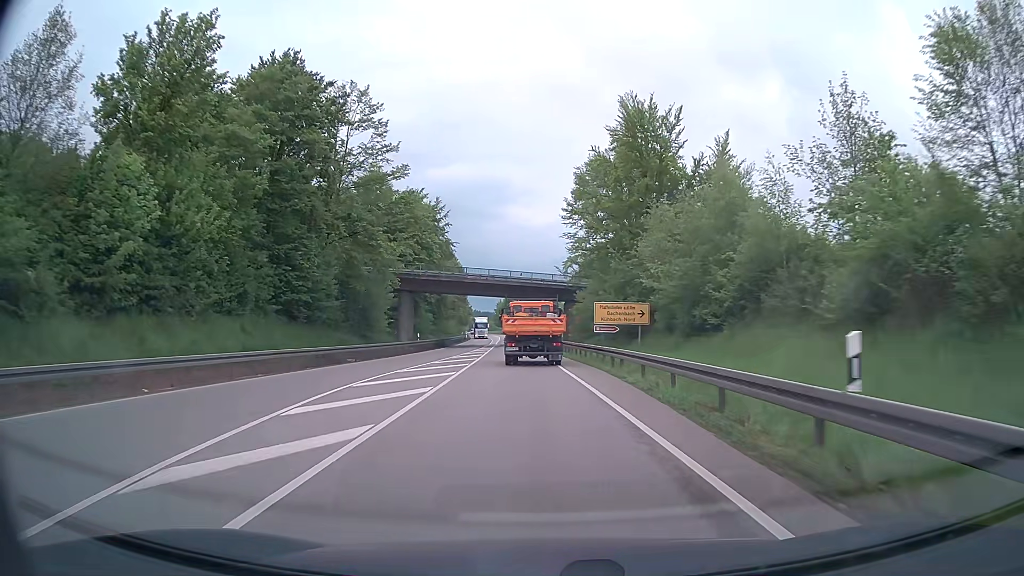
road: primary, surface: asphalt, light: Day
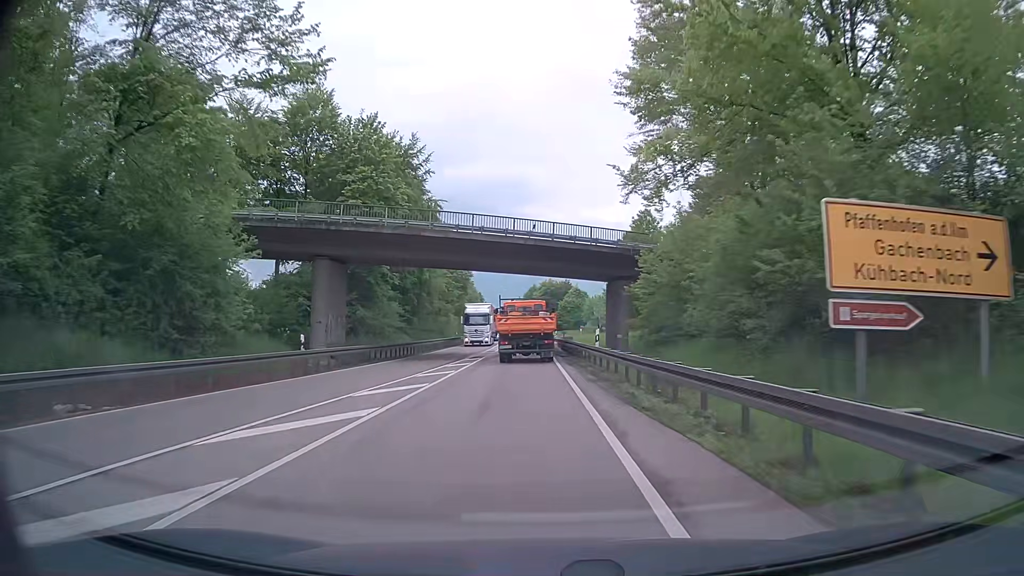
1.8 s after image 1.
(-0.3, +30.1) m; -2°
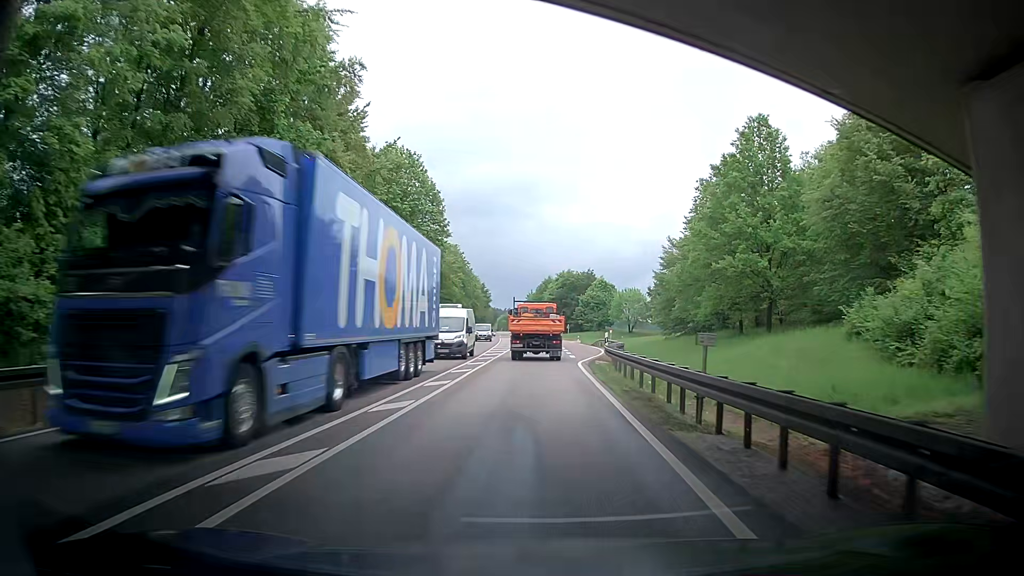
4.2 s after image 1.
(-1.0, +38.9) m; -1°
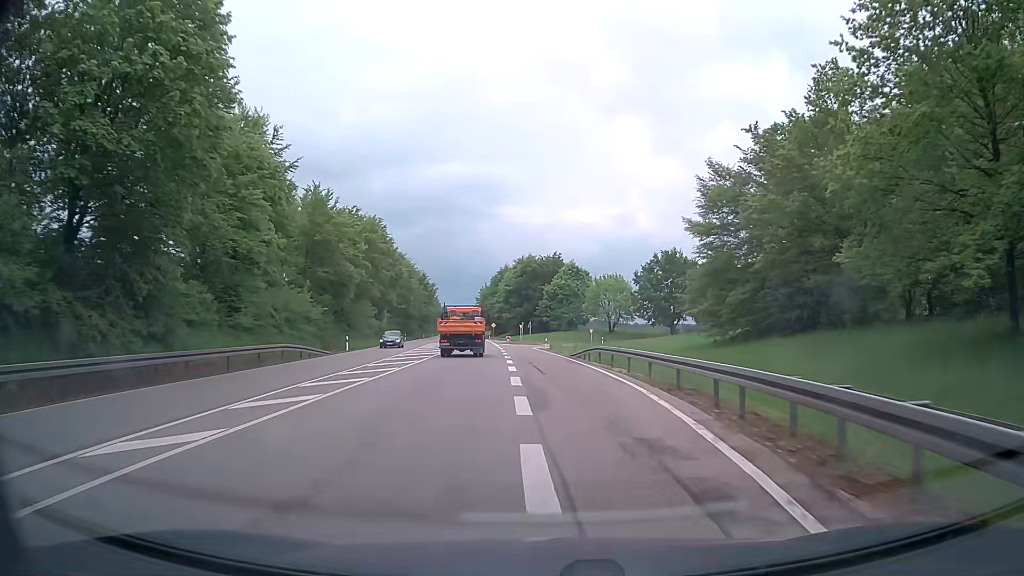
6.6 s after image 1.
(+1.4, +36.4) m; +3°
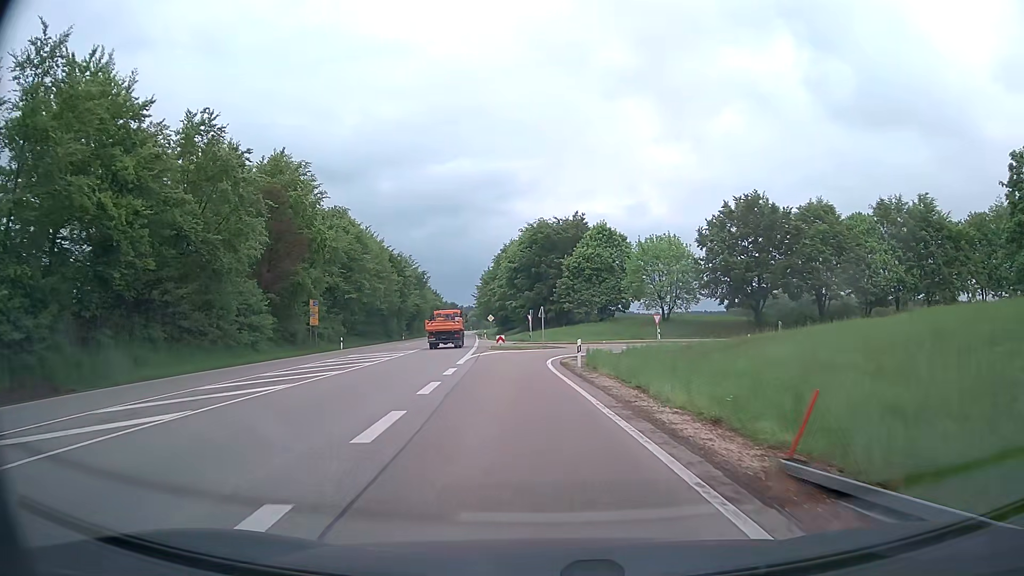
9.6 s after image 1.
(+0.1, +38.7) m; -1°
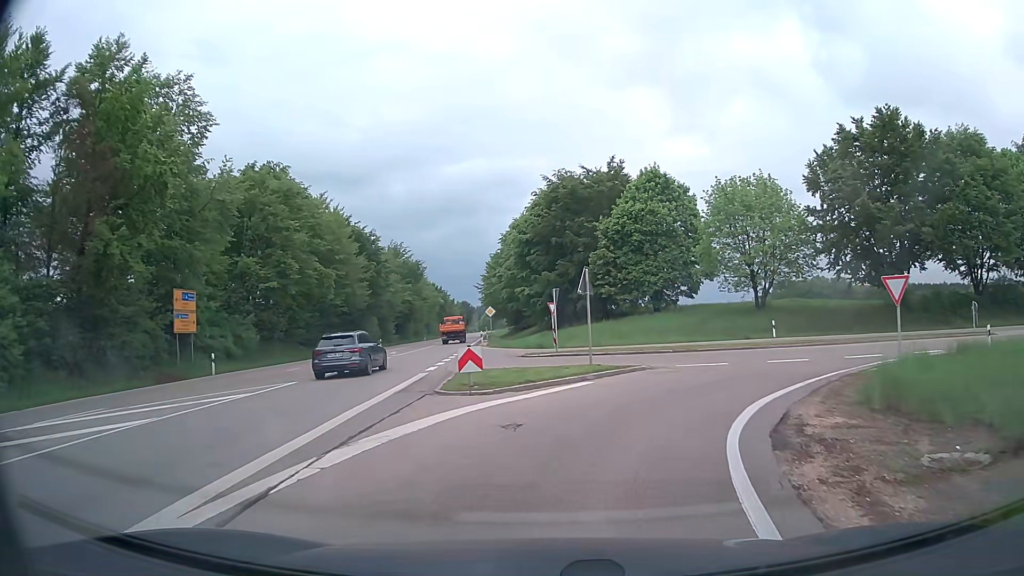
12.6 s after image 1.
(-0.9, +28.5) m; -2°
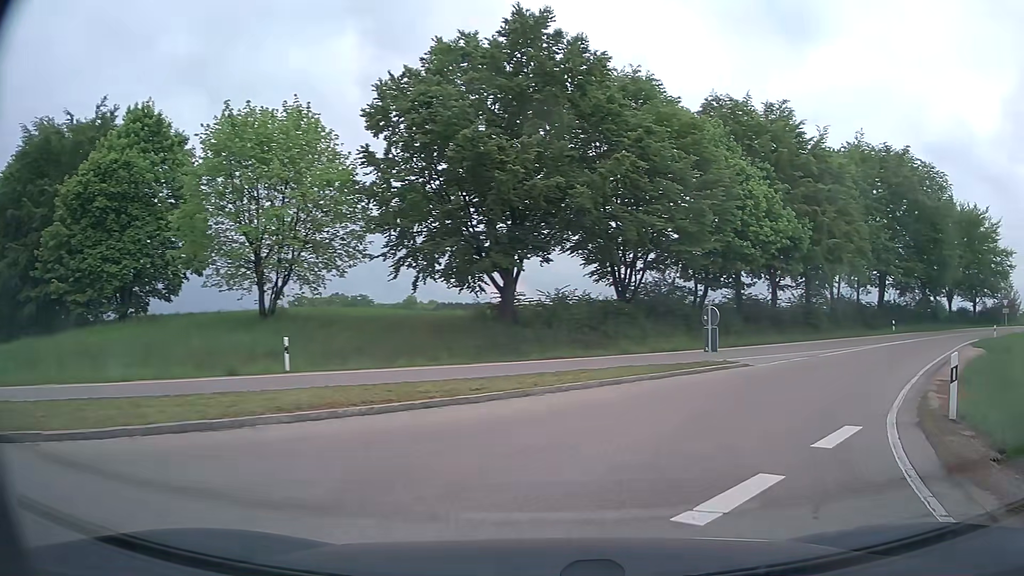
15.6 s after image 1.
(+5.3, +19.3) m; +40°
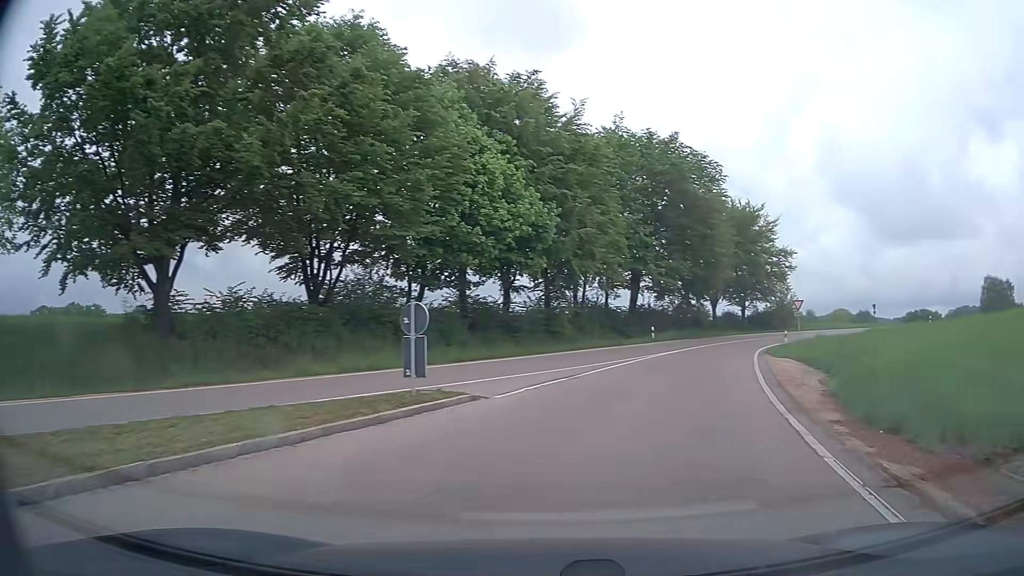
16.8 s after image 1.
(+1.7, +8.1) m; +23°
